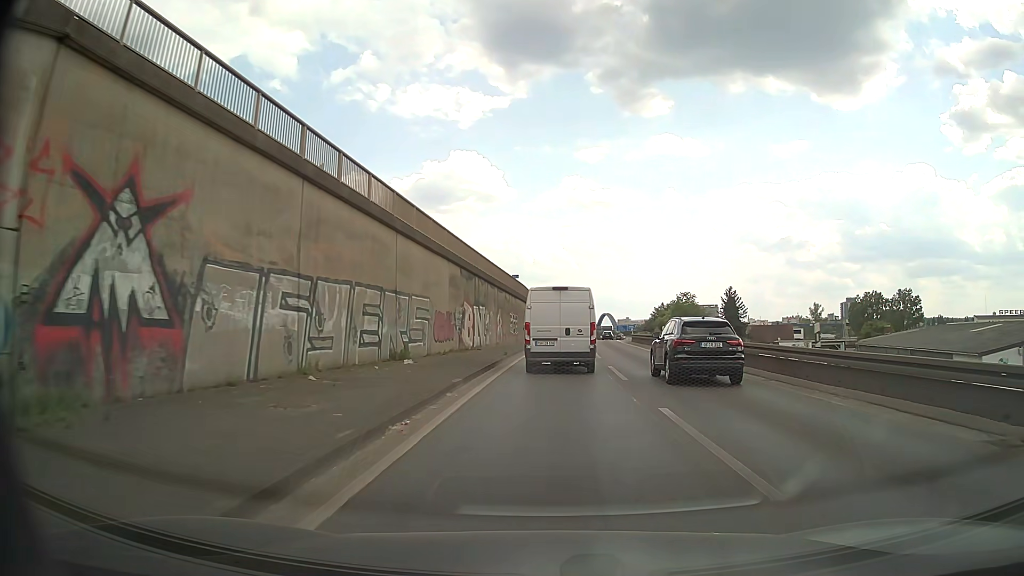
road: motorway_link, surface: asphalt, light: Day
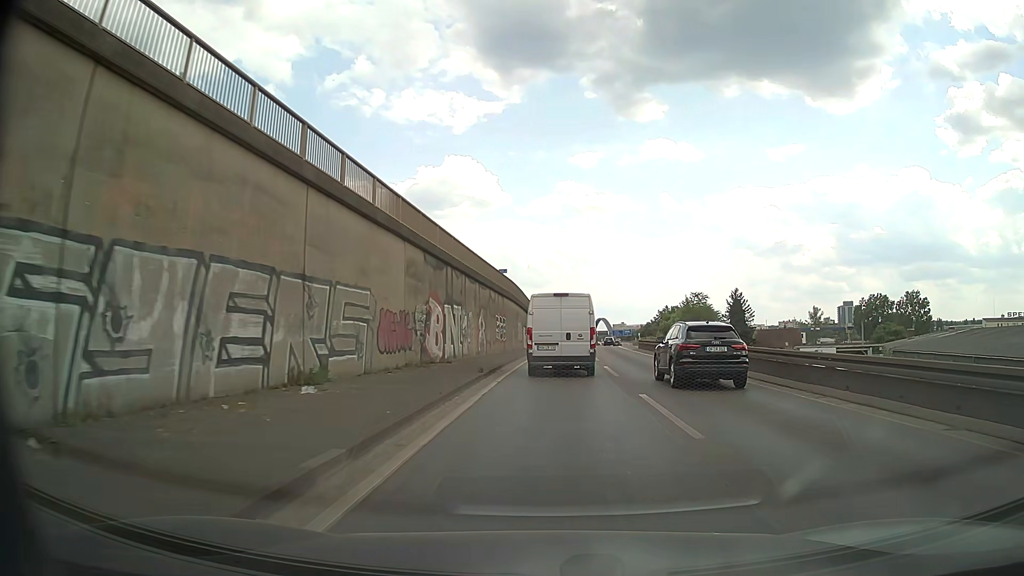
(0.0, +8.9) m; 0°
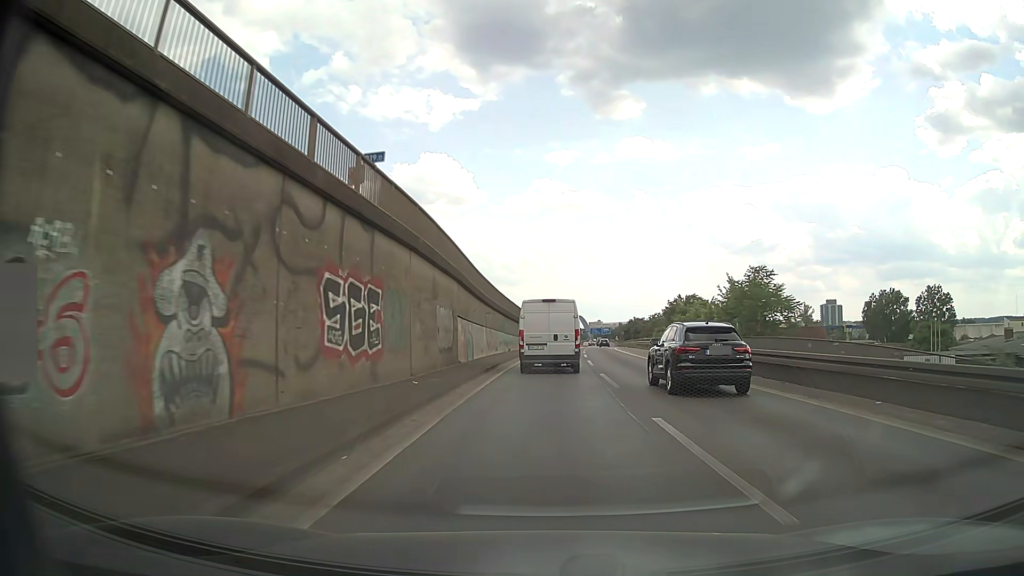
(+0.7, +28.1) m; +2°
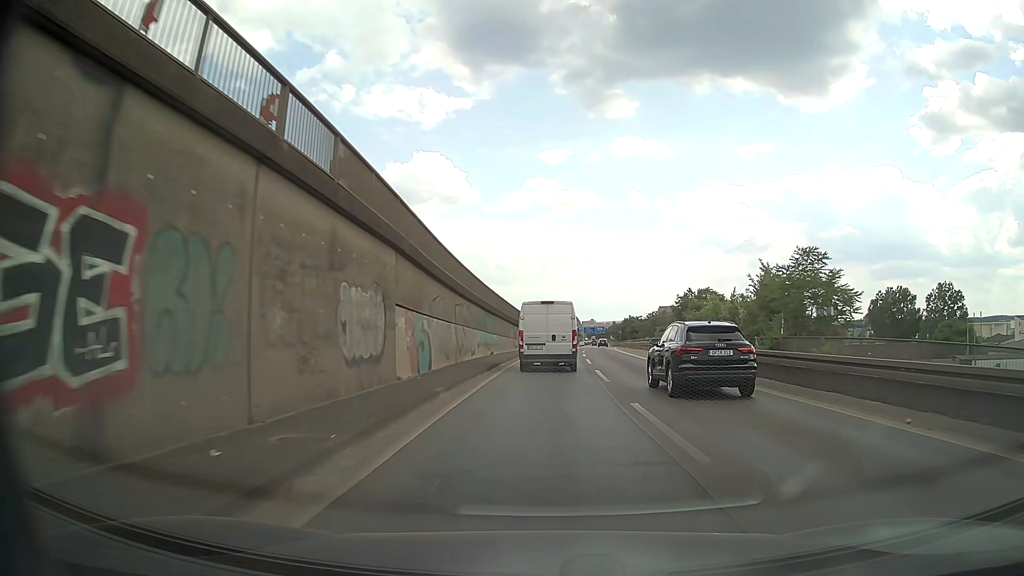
(+0.1, +9.8) m; +1°
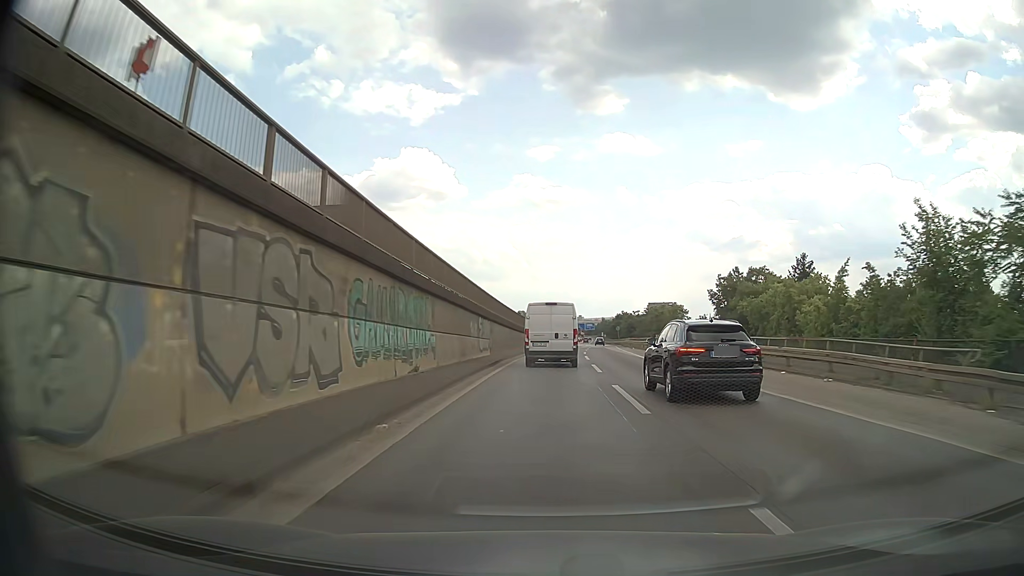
(+0.2, +20.0) m; +1°
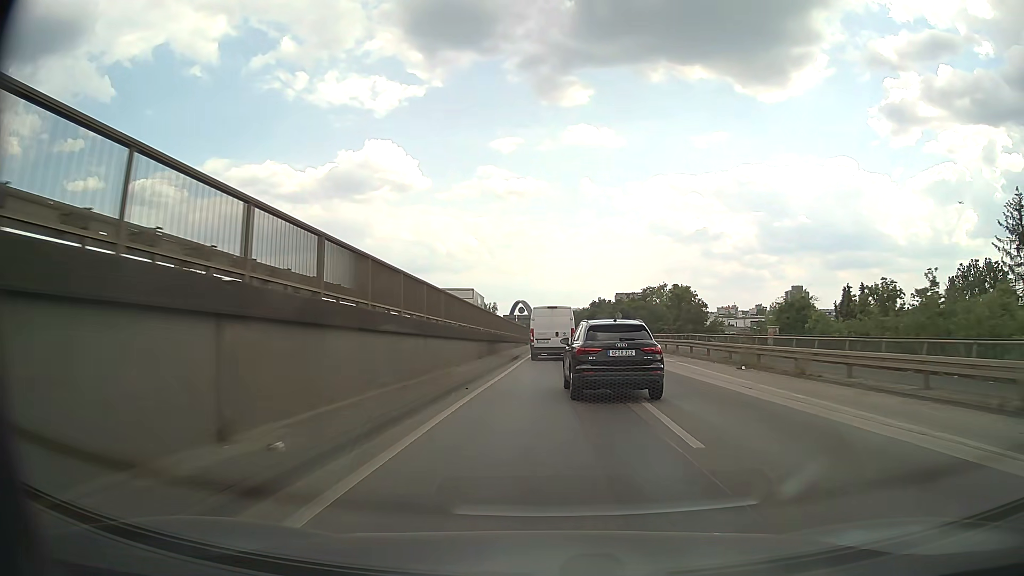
(+1.1, +51.6) m; +3°
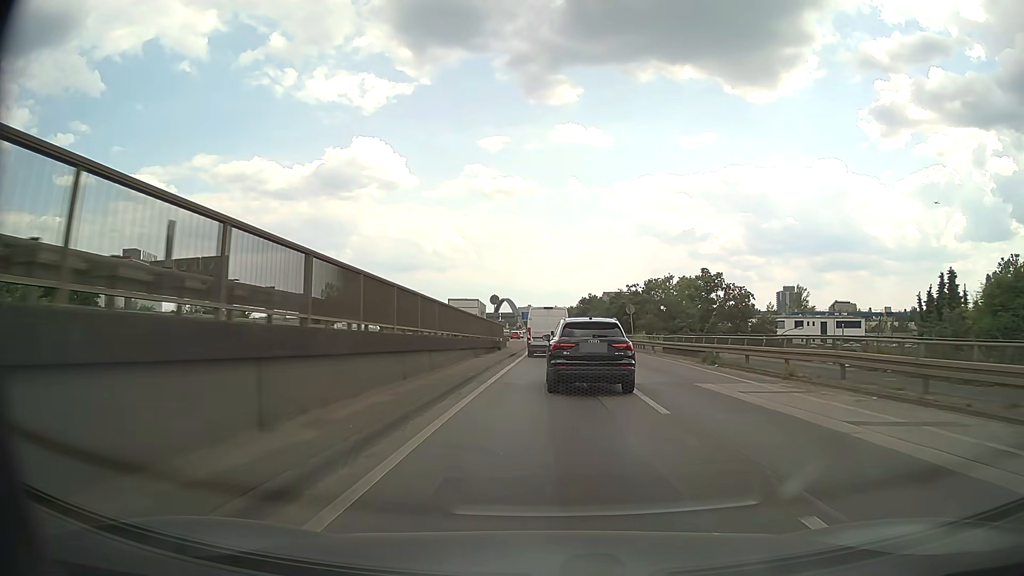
(+0.2, +21.1) m; +1°
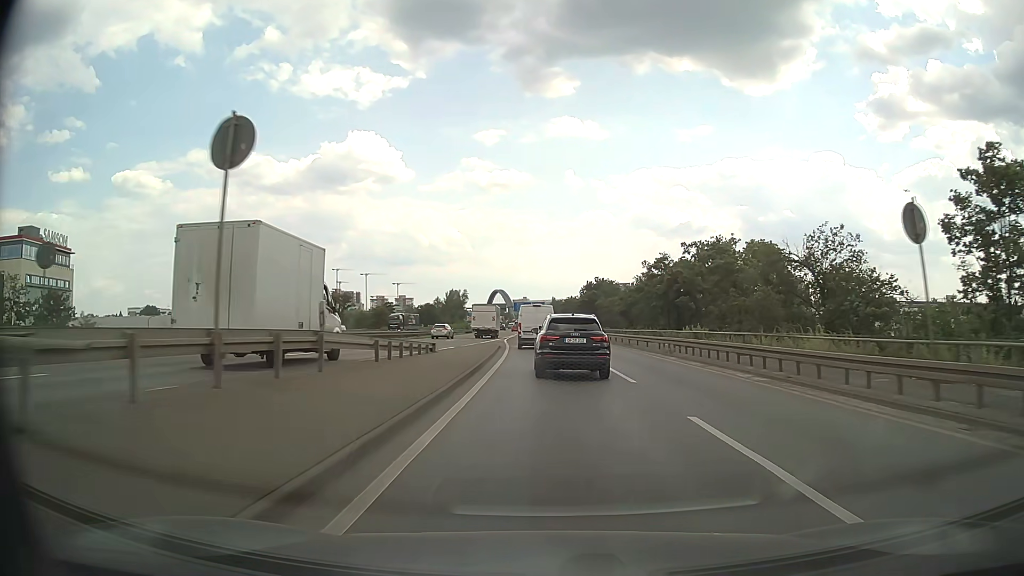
(+0.2, +43.2) m; 0°
(0, +10) (0, +20) (0, +30) (-1, +40) (-1, +50) (-1, +60) (-1, +70) (-2, +80) (-2, +90) (-3, +100) m
